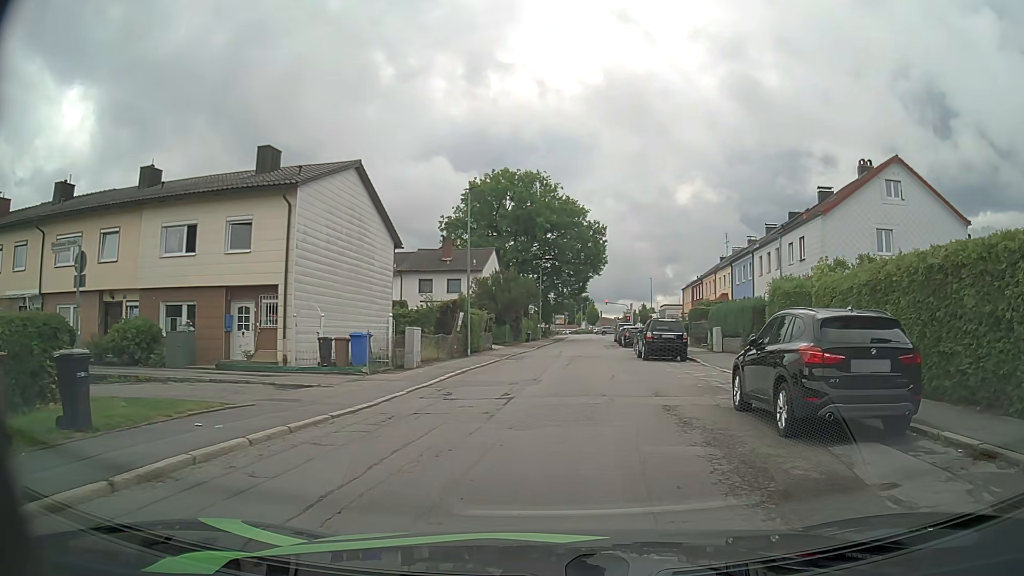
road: residential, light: Day
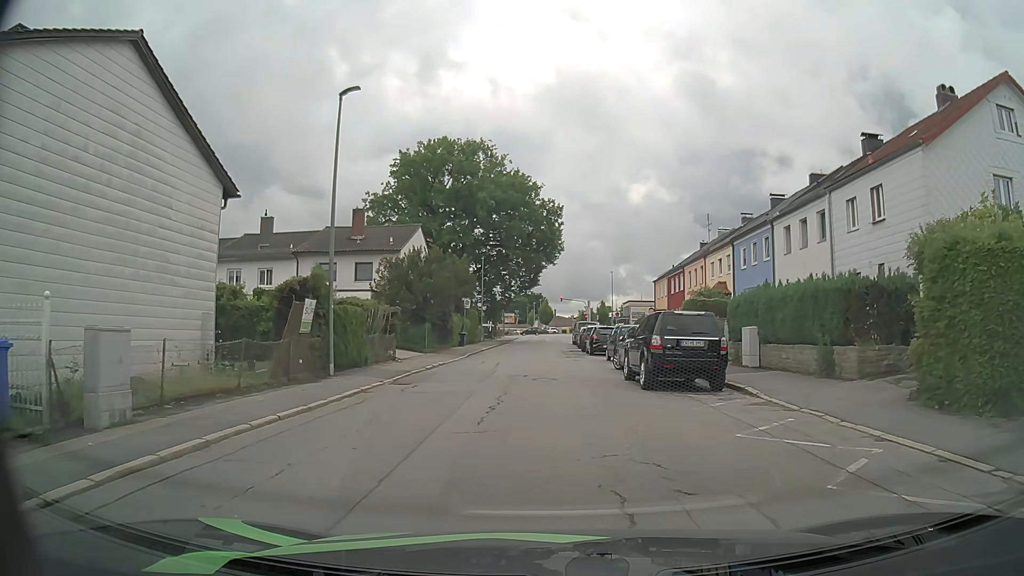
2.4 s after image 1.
(+0.9, +13.7) m; +5°
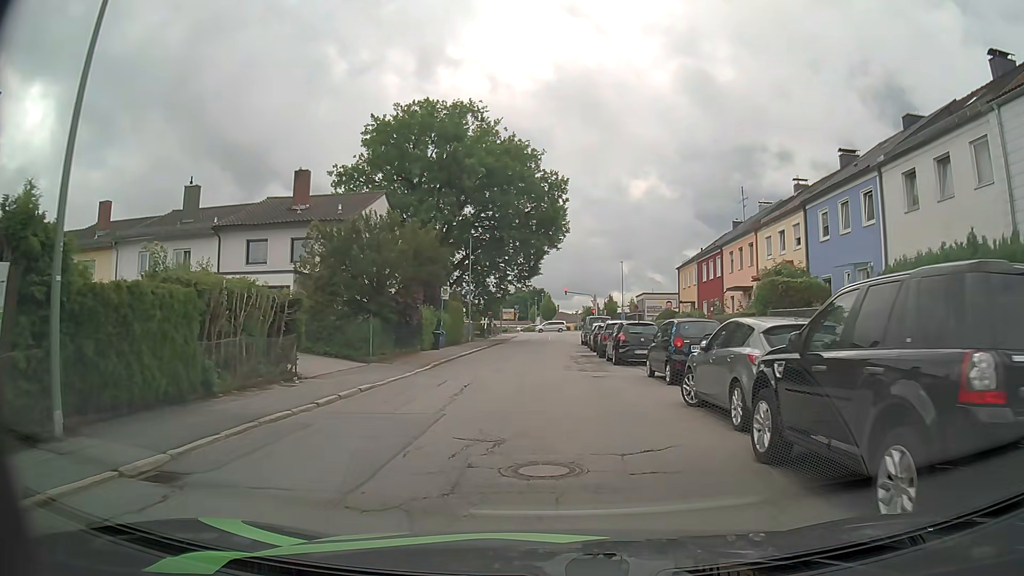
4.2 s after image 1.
(-0.1, +11.3) m; 0°
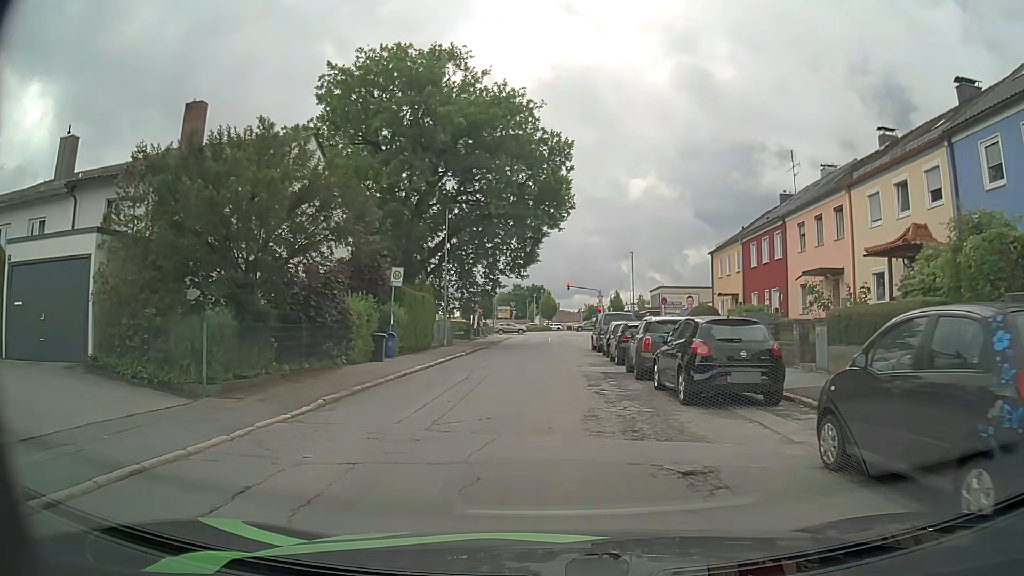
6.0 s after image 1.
(0.0, +11.7) m; 0°
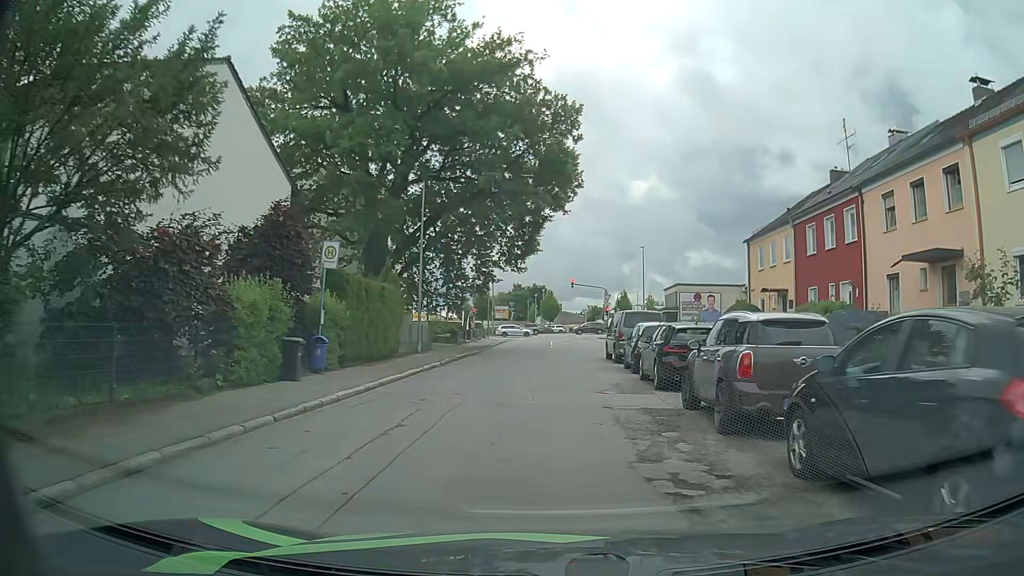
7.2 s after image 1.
(-0.1, +8.0) m; 0°
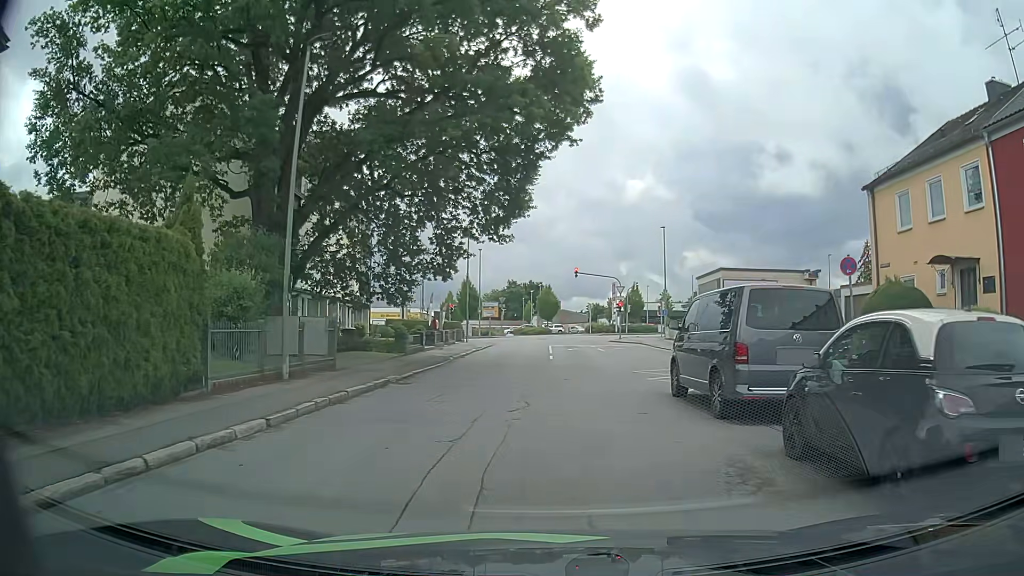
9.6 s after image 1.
(0.0, +15.1) m; +1°
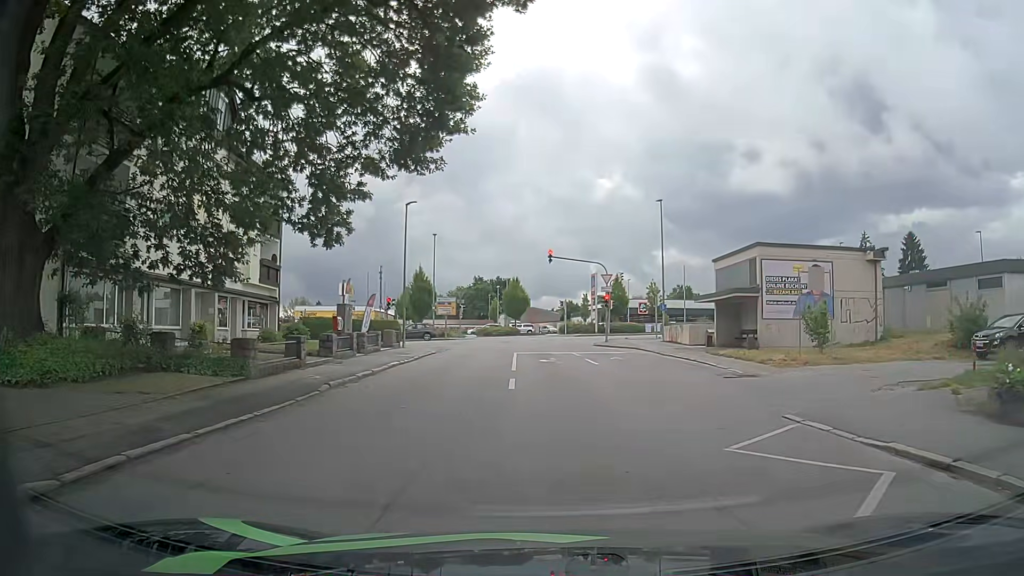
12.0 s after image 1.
(+0.1, +12.9) m; +2°
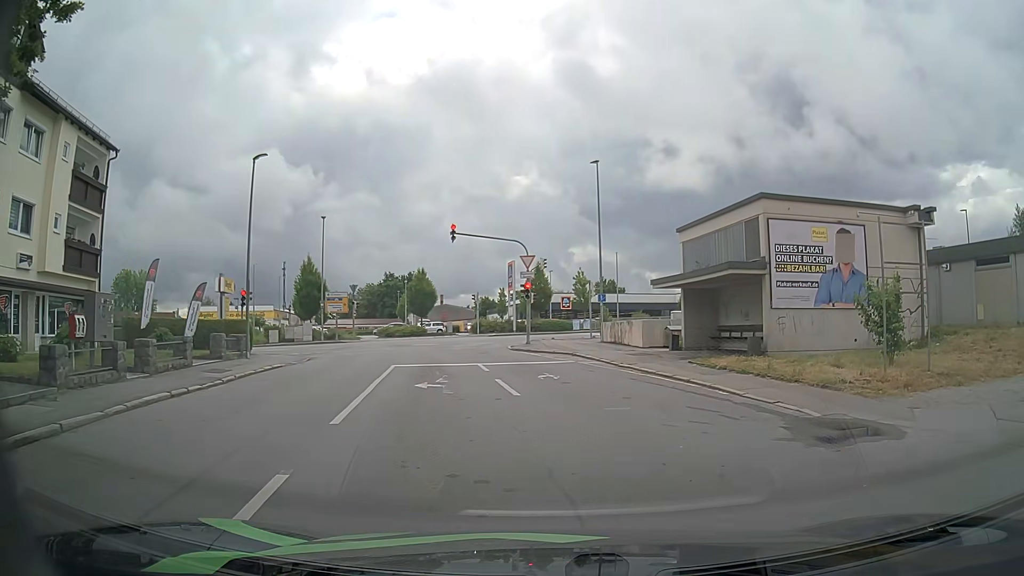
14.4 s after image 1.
(+0.6, +10.8) m; +8°
(0, +10) (-1, +20) (-3, +30) (-4, +39) (+1, +47) (+11, +51) (+20, +53) (+30, +56) (+40, +58) (+50, +60) m
